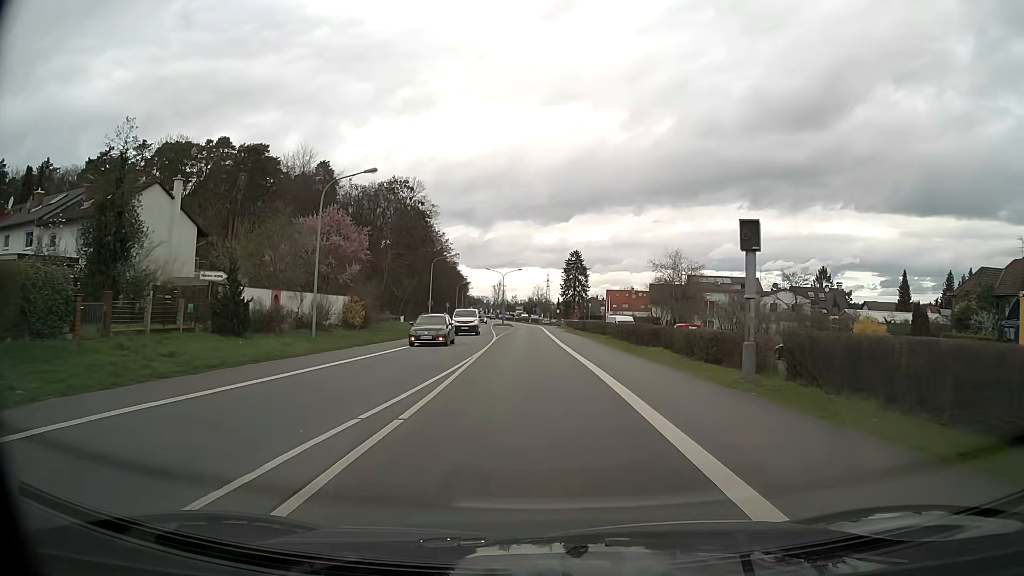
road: primary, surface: asphalt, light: Day
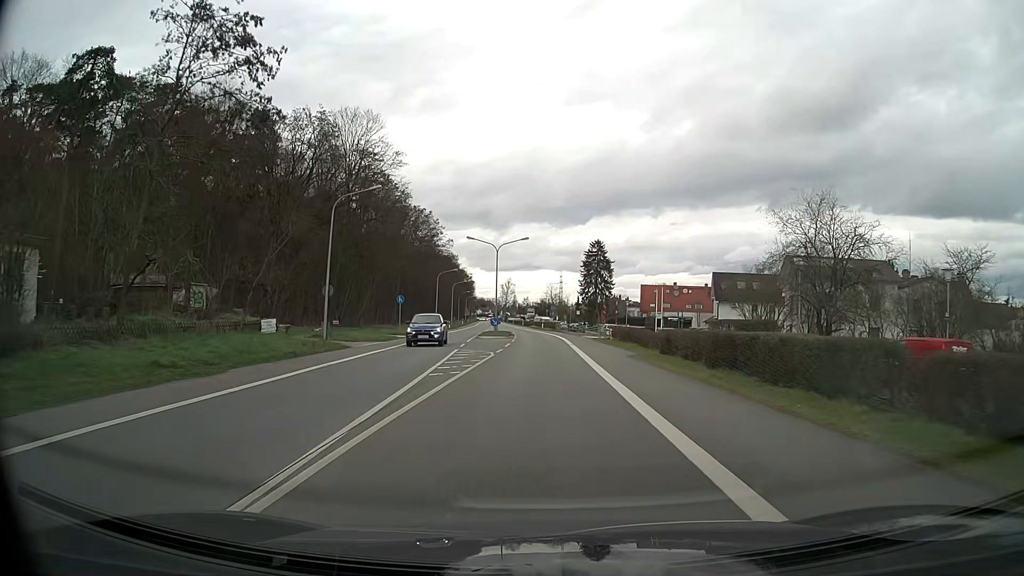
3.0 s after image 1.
(-0.7, +37.9) m; -1°
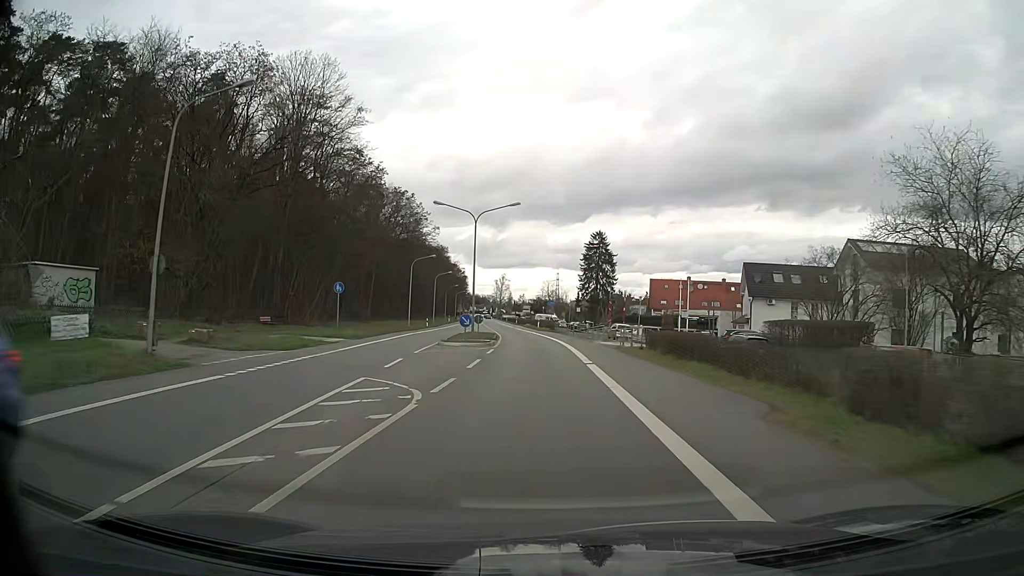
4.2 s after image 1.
(+0.1, +15.2) m; 0°
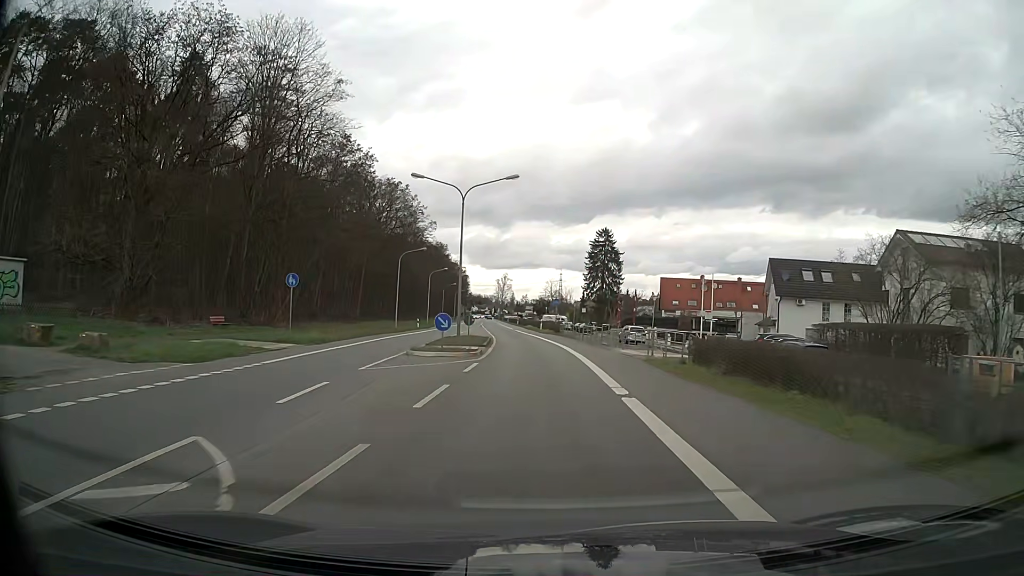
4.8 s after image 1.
(0.0, +7.6) m; 0°
(0, +10) (0, +20) (-1, +30) (-1, +40) (-2, +50) (-3, +60) (-4, +70) (-5, +80) (-6, +90) (-7, +100) m
